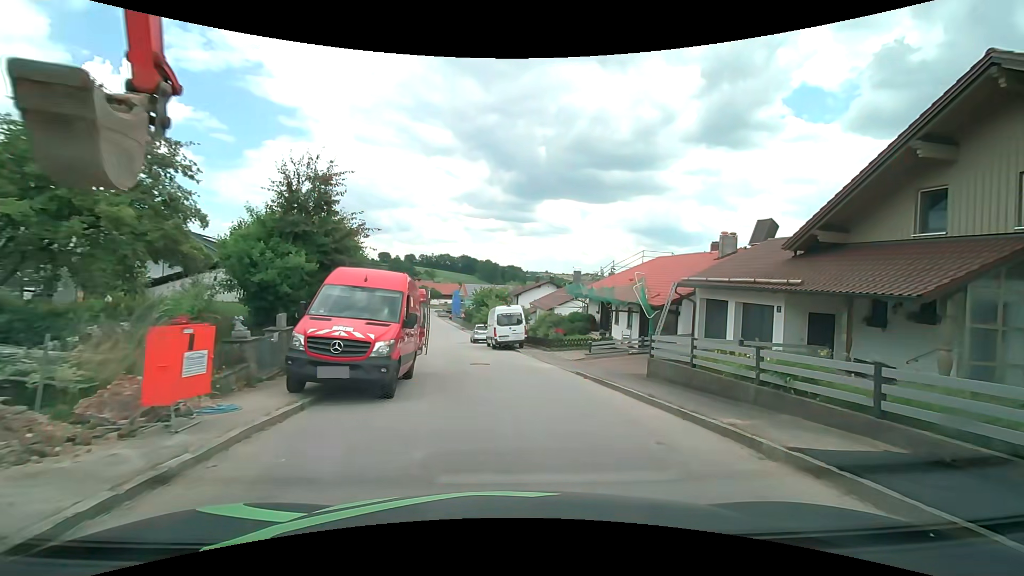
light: Day
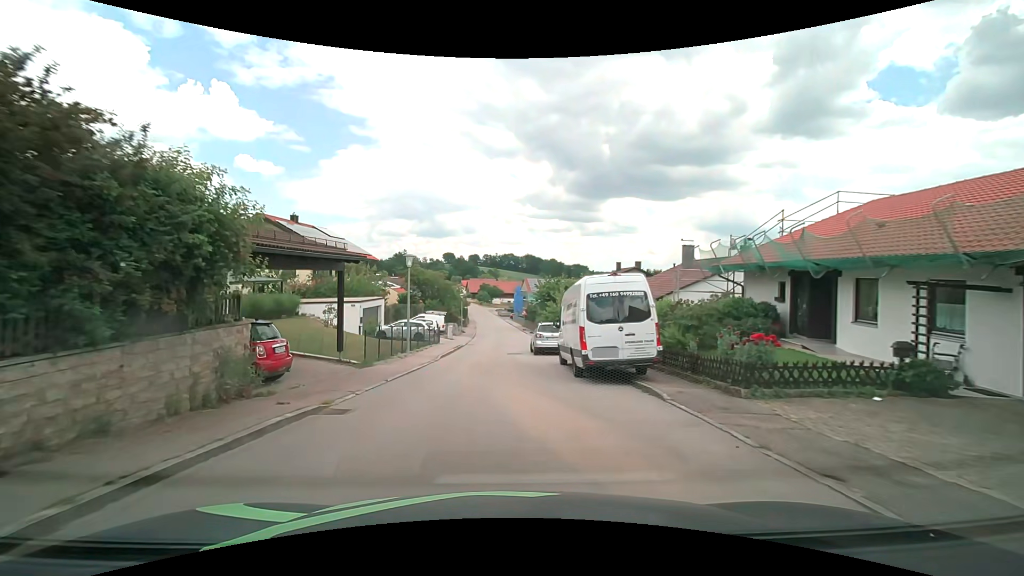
(-0.7, +17.8) m; -7°
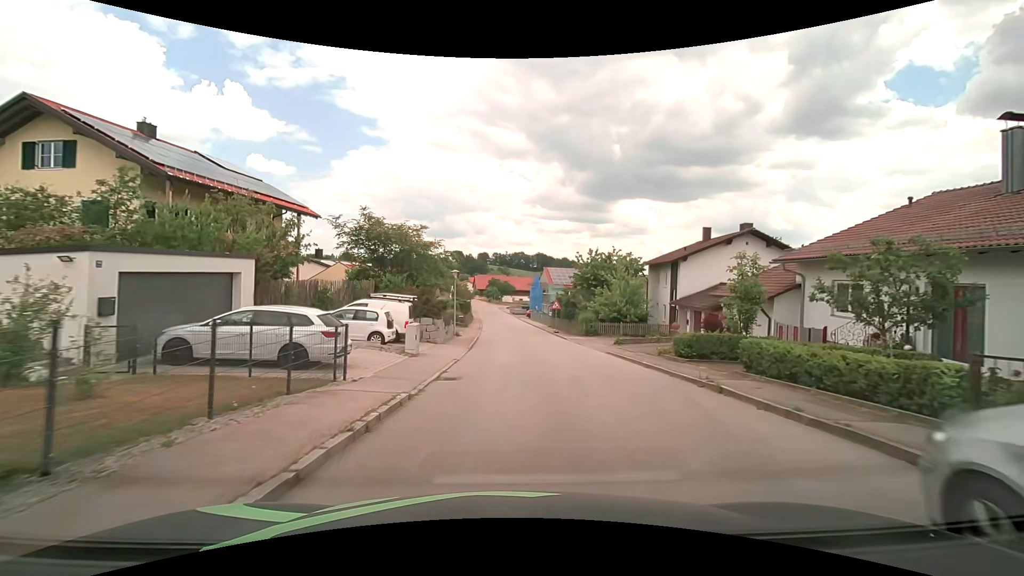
(-1.1, +24.3) m; -1°
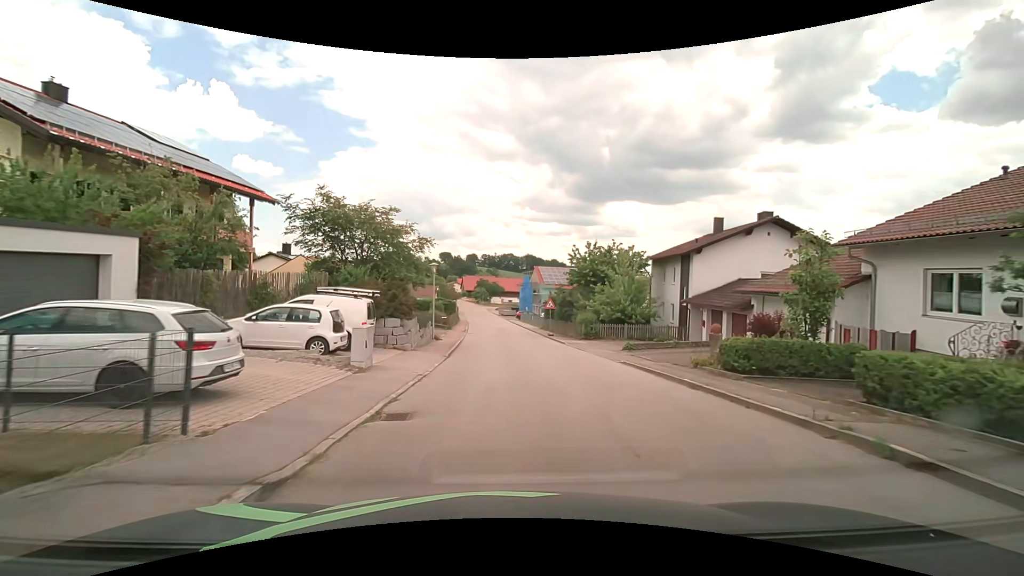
(0.0, +4.8) m; +1°
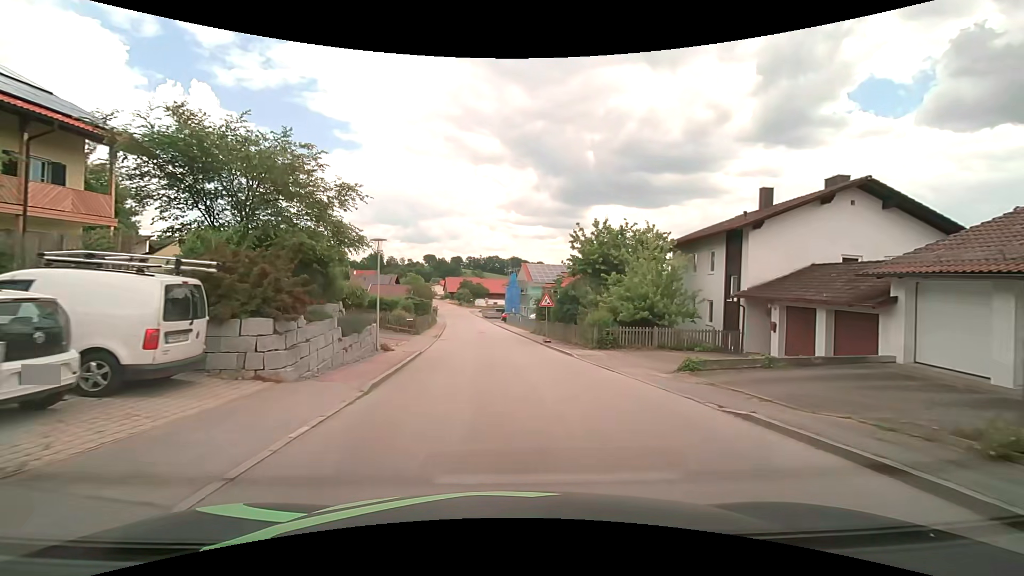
(+0.1, +9.3) m; +2°
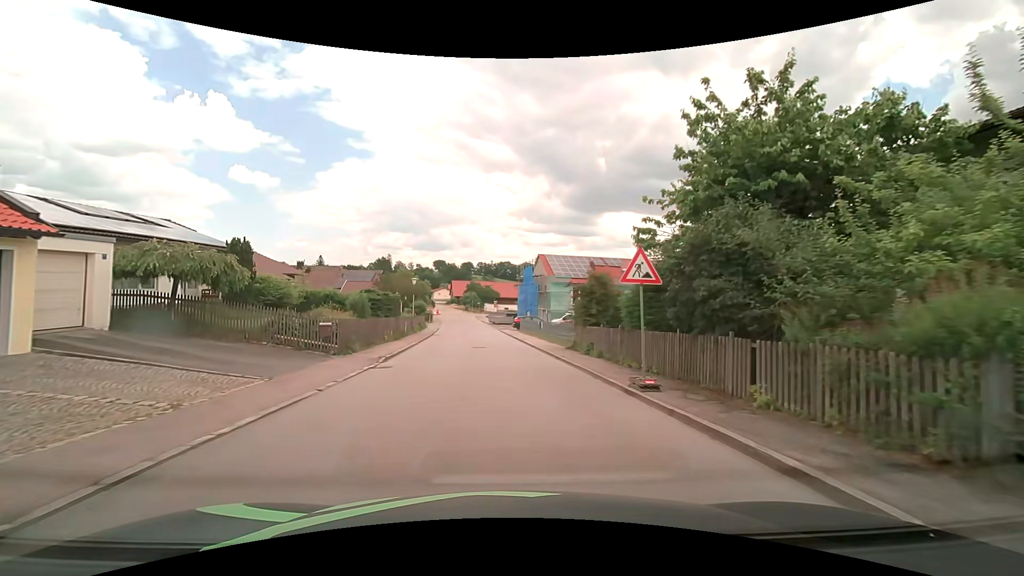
(-0.2, +18.1) m; -1°
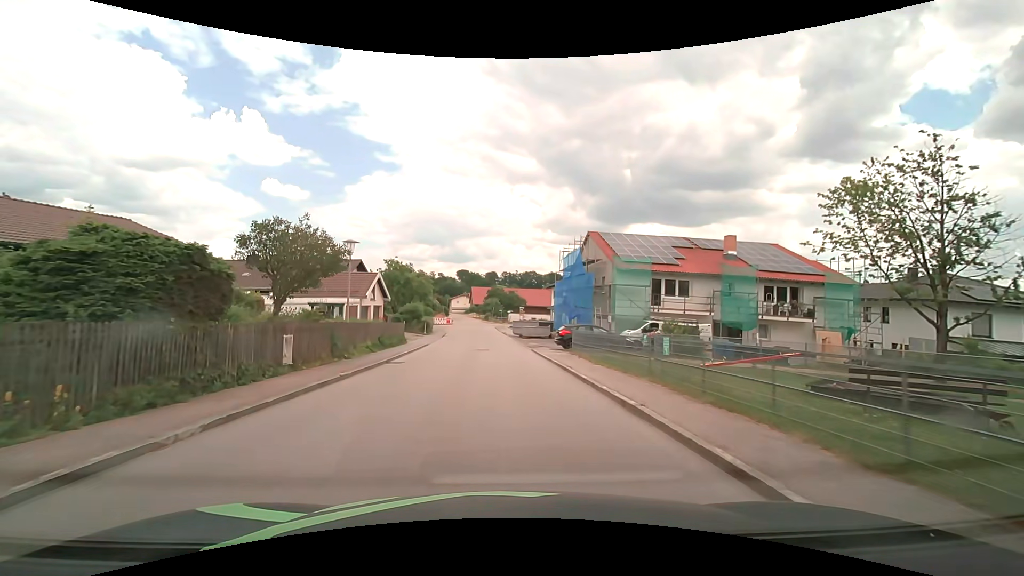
(-0.7, +22.3) m; -3°
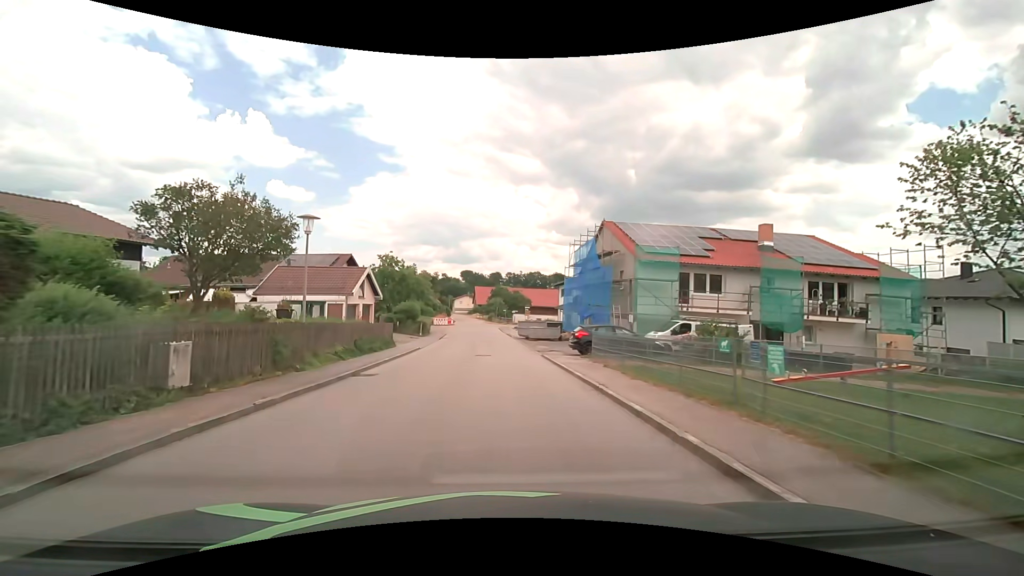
(0.0, +4.5) m; 0°
